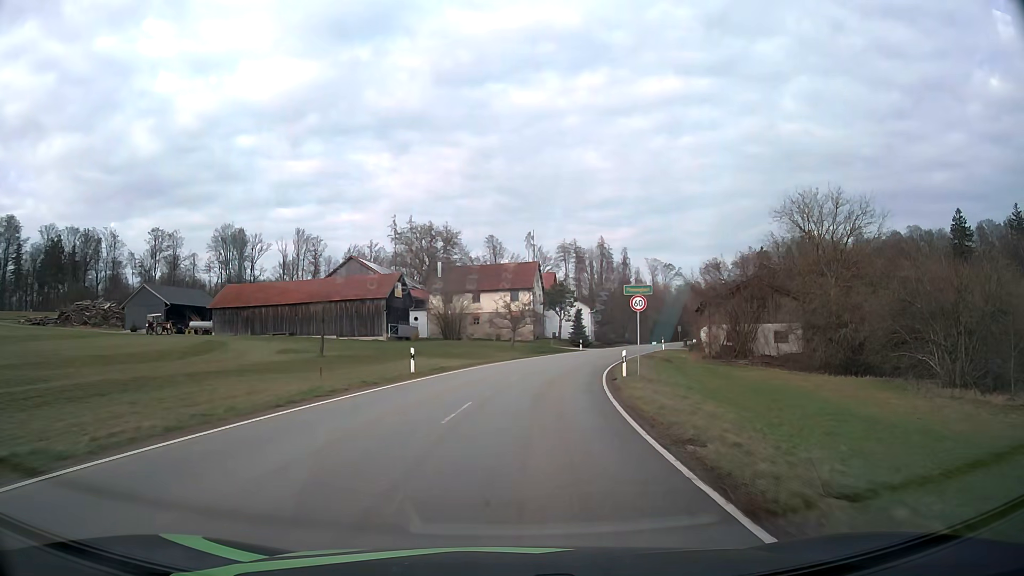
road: tertiary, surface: asphalt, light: Day
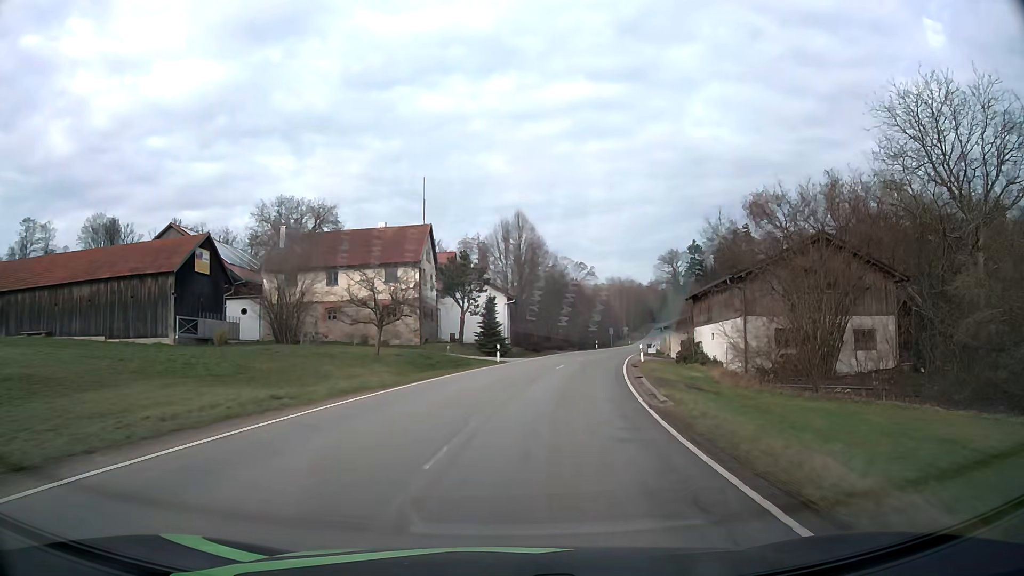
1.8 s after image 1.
(+1.9, +27.9) m; +8°
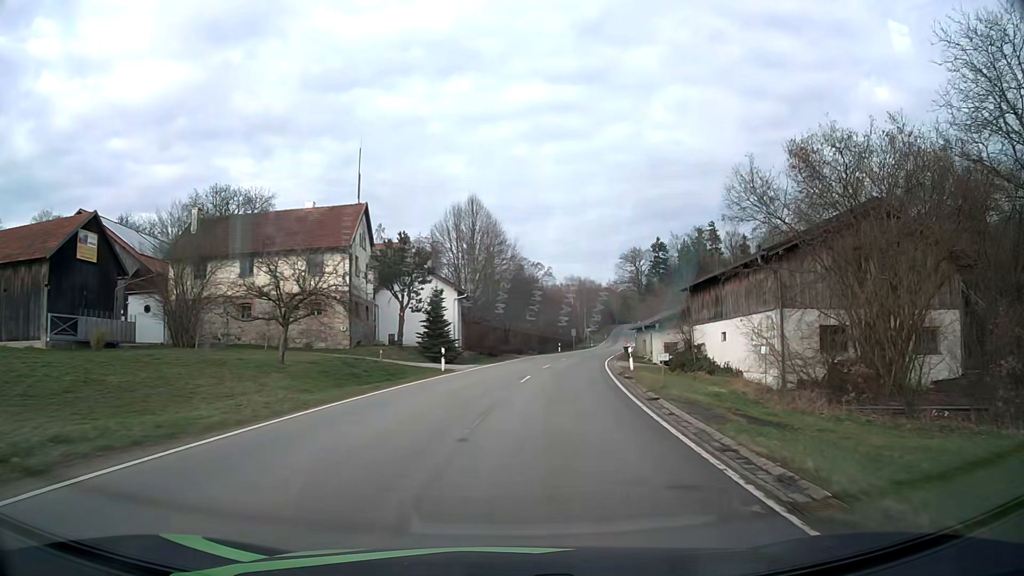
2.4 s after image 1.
(+0.3, +9.0) m; +4°
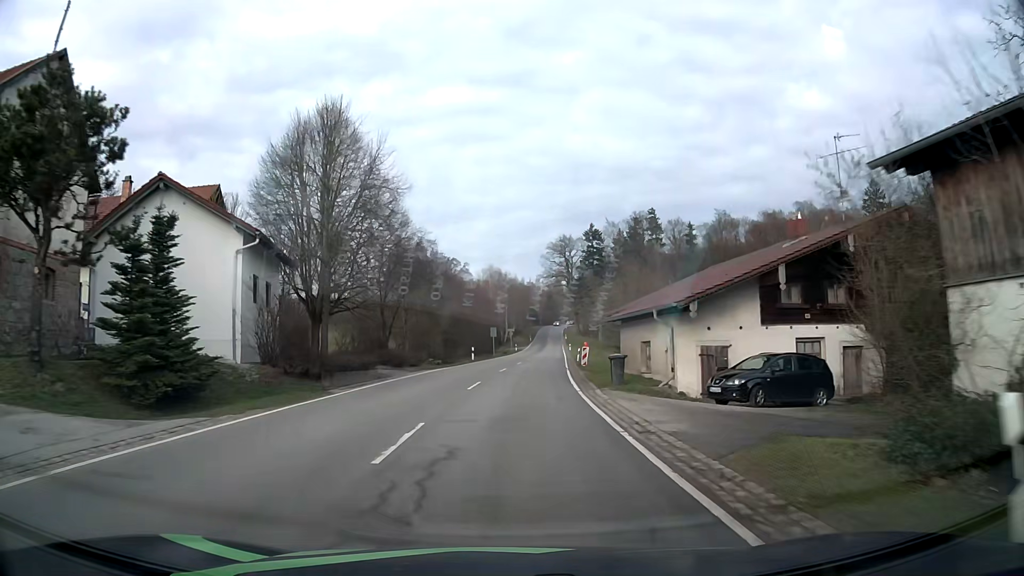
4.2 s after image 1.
(+2.3, +26.5) m; +7°
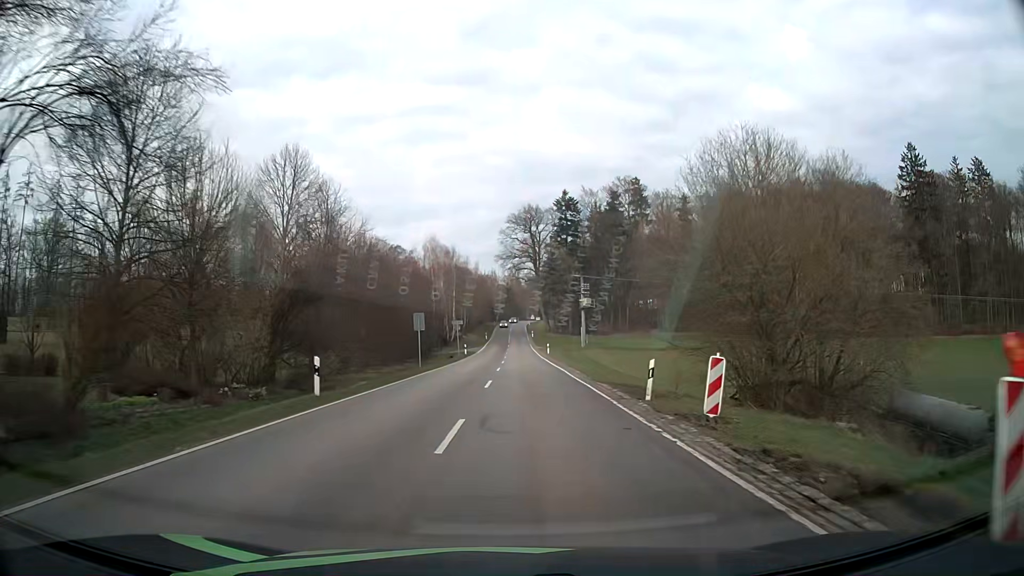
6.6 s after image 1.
(+0.9, +35.4) m; +4°
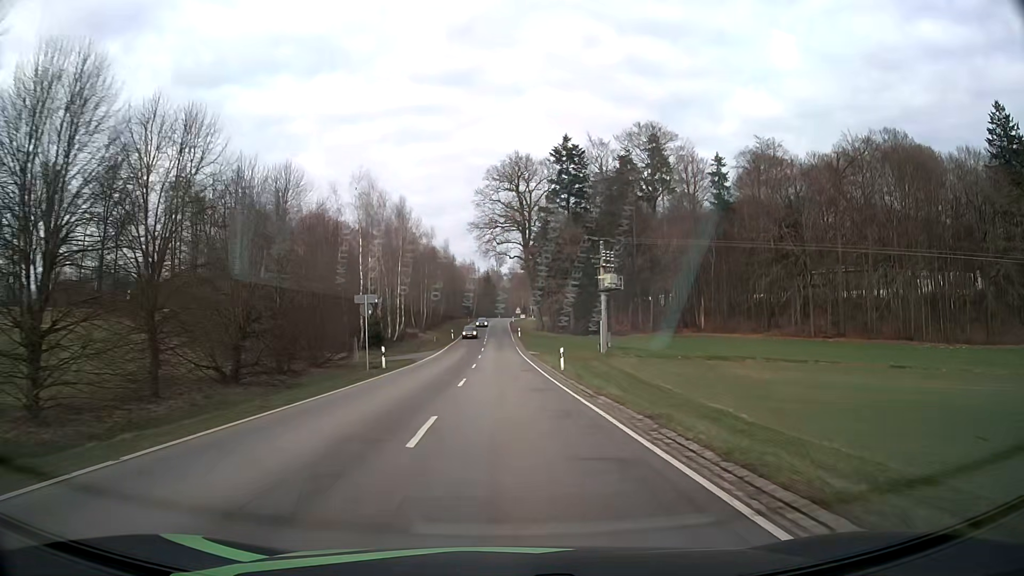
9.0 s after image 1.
(+0.6, +35.8) m; +1°
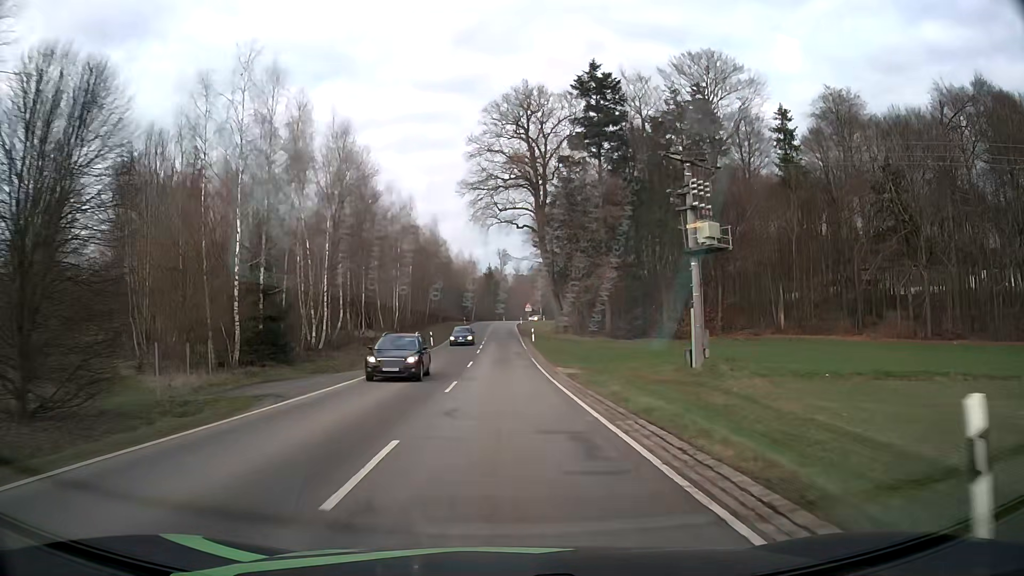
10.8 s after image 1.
(0.0, +27.5) m; 0°
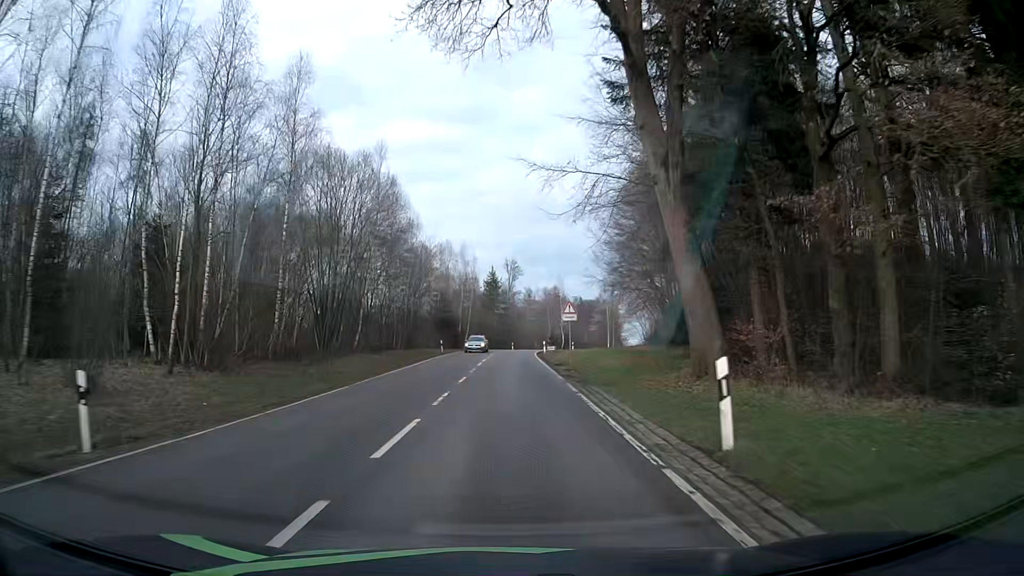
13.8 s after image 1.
(-0.3, +45.6) m; -1°
(0, +10) (0, +20) (0, +30) (0, +40) (+1, +50) (+1, +60) (+2, +70) (+3, +80) (+6, +90) (+9, +99) m
